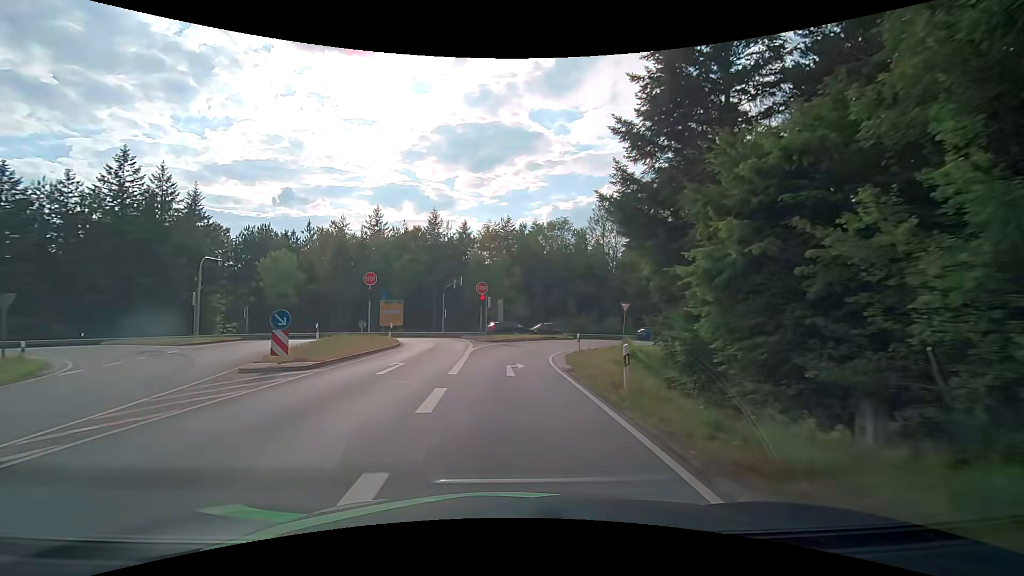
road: secondary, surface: asphalt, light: Day
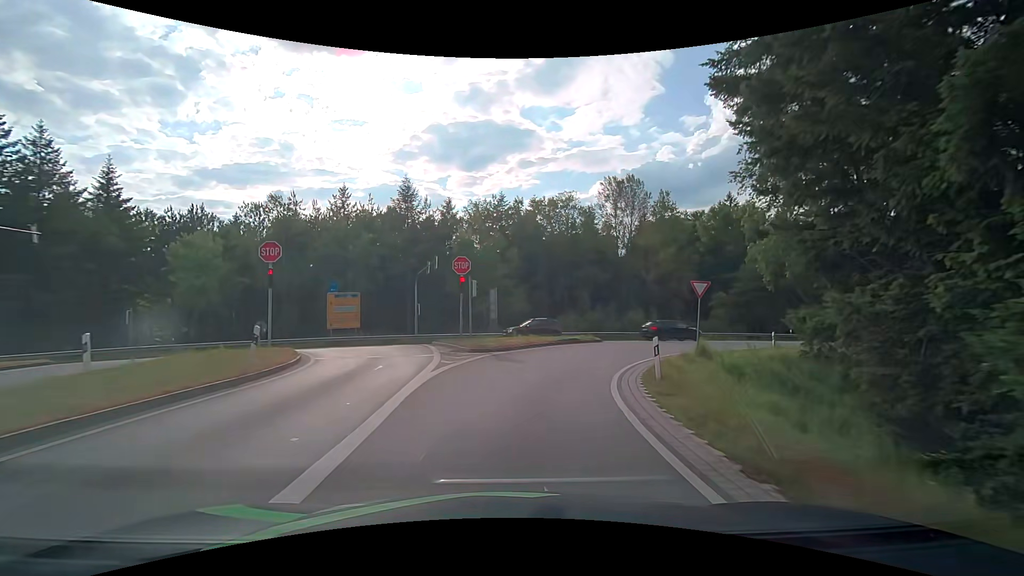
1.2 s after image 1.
(-0.3, +14.2) m; -1°
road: secondary_link
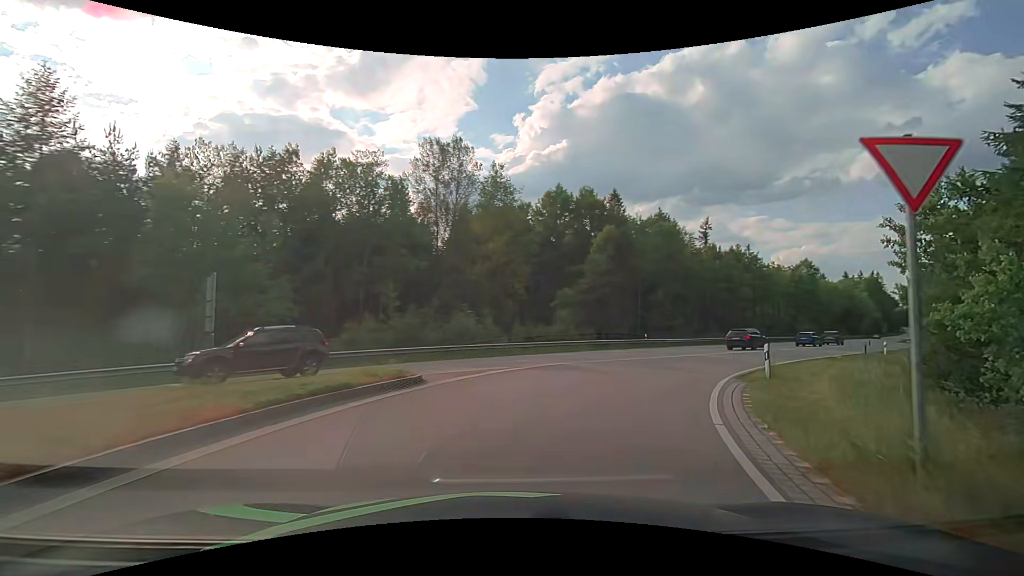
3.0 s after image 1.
(+2.3, +18.3) m; +20°
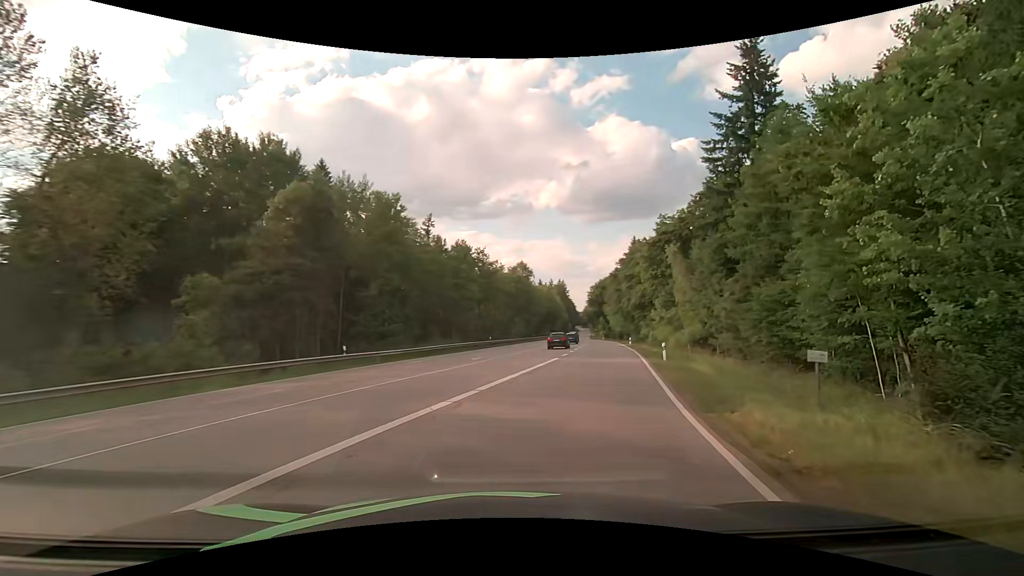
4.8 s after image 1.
(+5.0, +17.1) m; +32°
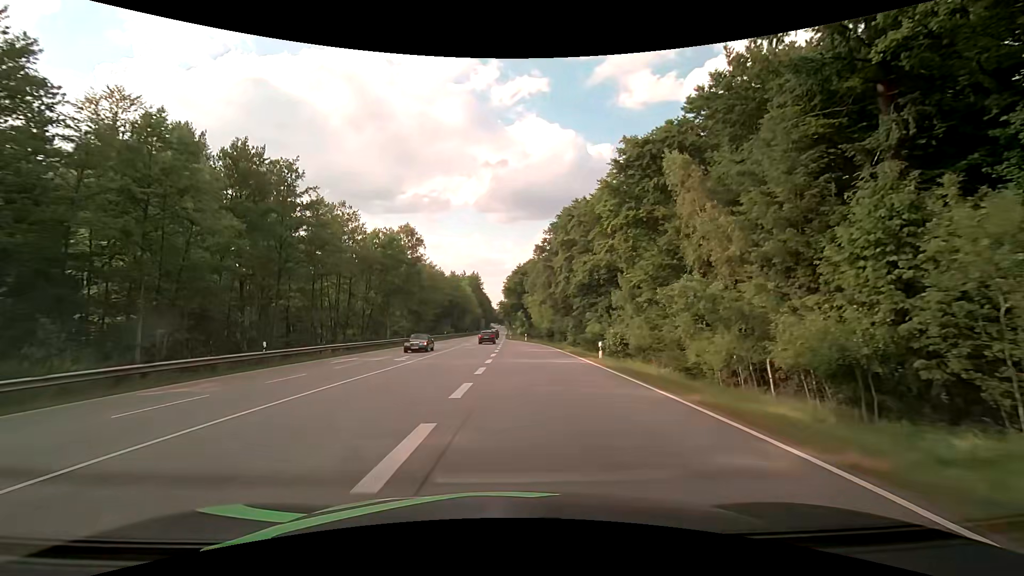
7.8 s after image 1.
(+6.0, +37.6) m; +10°
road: secondary
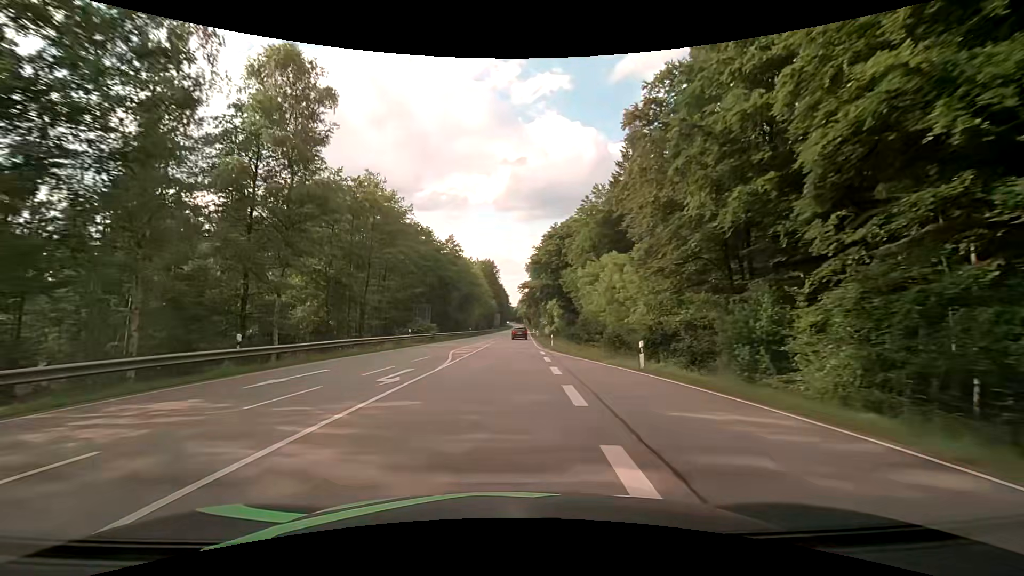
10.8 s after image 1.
(-1.8, +50.2) m; -2°
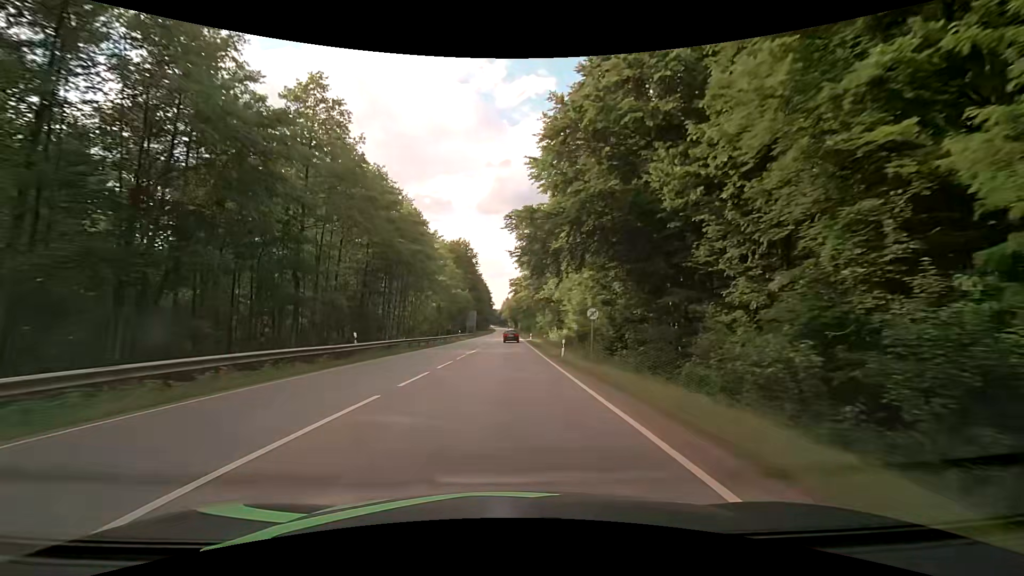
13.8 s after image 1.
(+1.1, +55.6) m; +2°
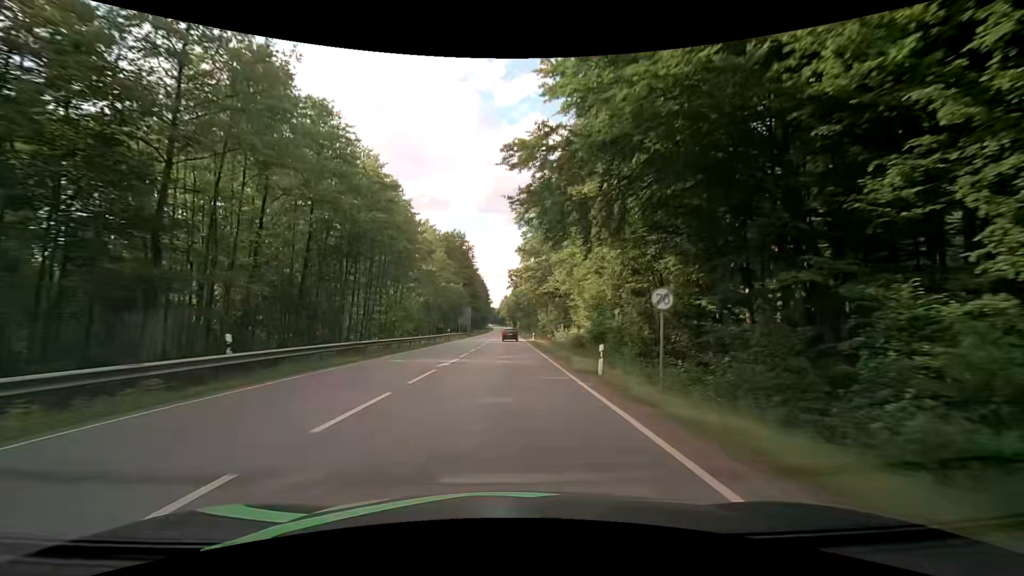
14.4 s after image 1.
(0.0, +11.7) m; 0°
(0, +10) (0, +20) (0, +30) (0, +40) (0, +50) (0, +60) (0, +70) (0, +80) (0, +90) (0, +100) m
